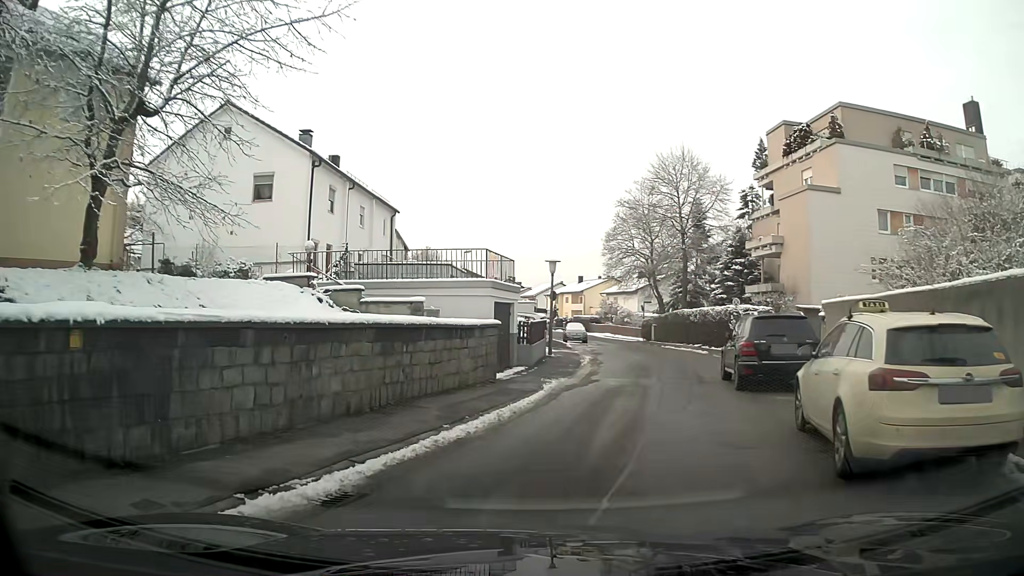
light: Day
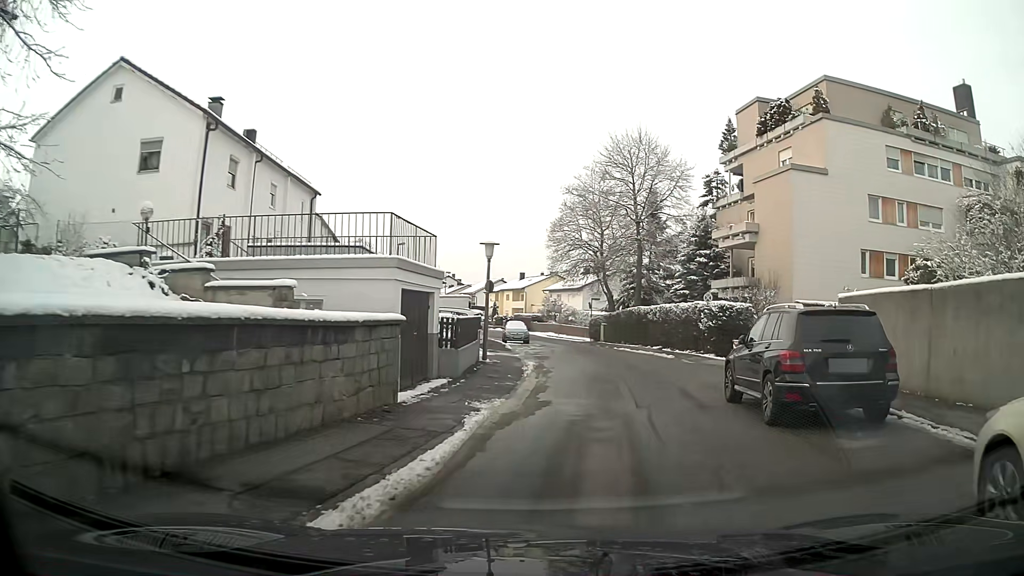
(+0.2, +5.5) m; +6°
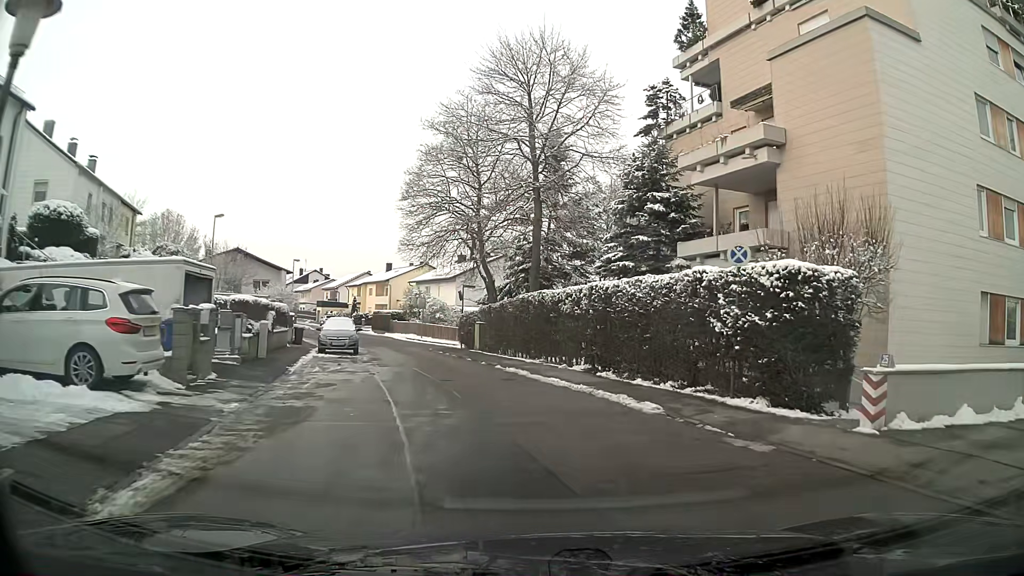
(+1.4, +17.8) m; +8°
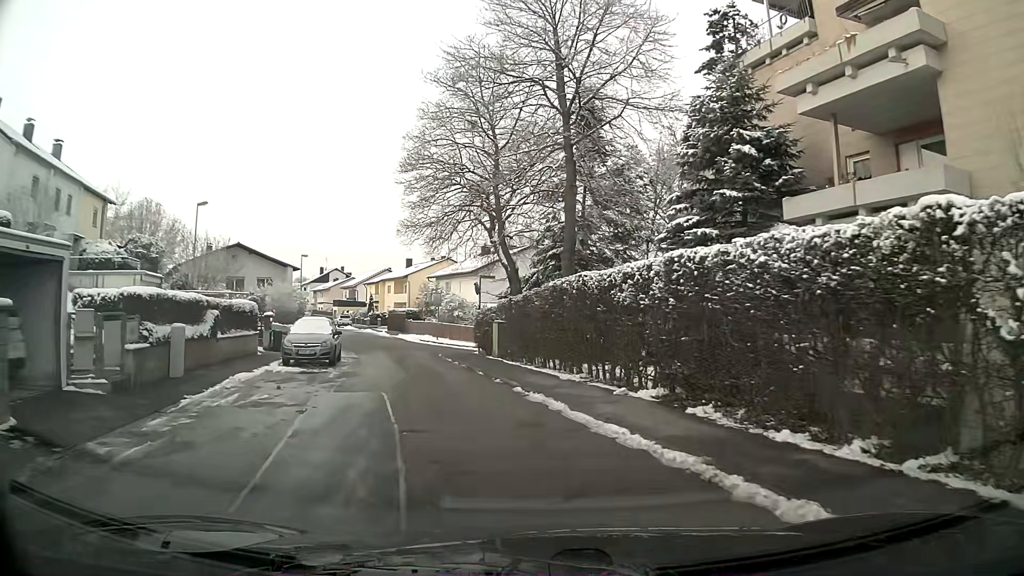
(-0.2, +7.2) m; -4°
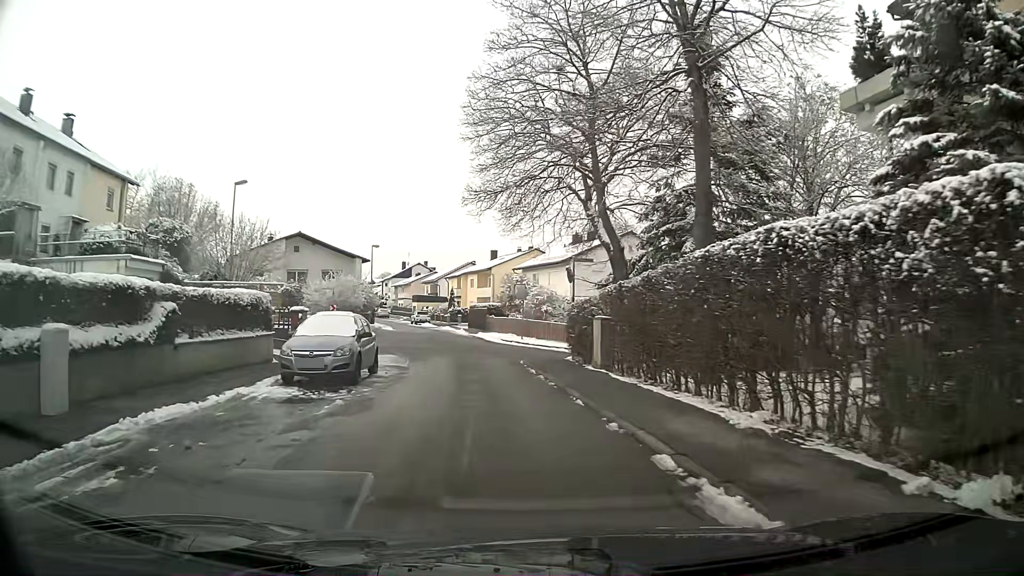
(-0.5, +7.1) m; -7°
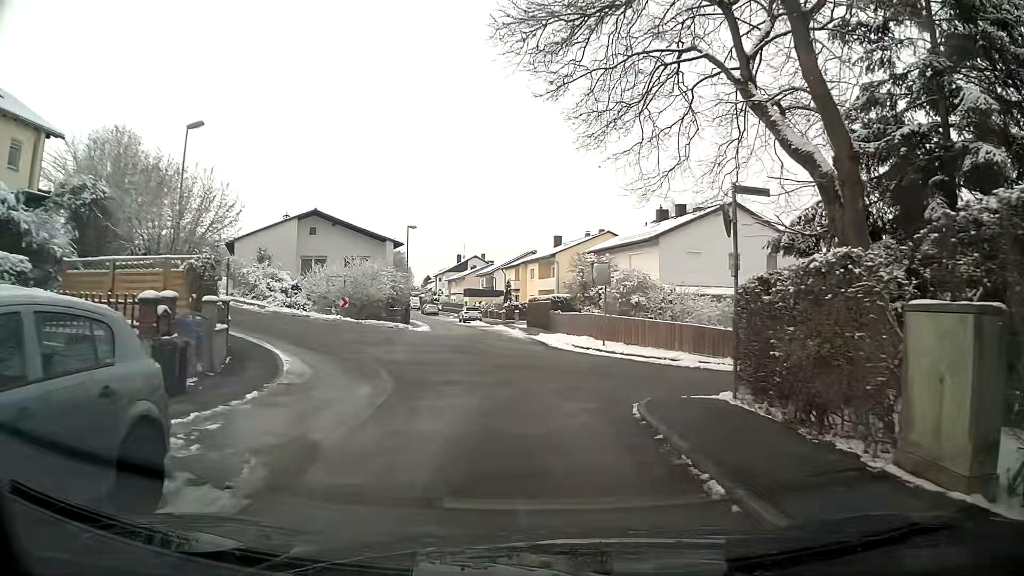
(-0.7, +12.8) m; -4°
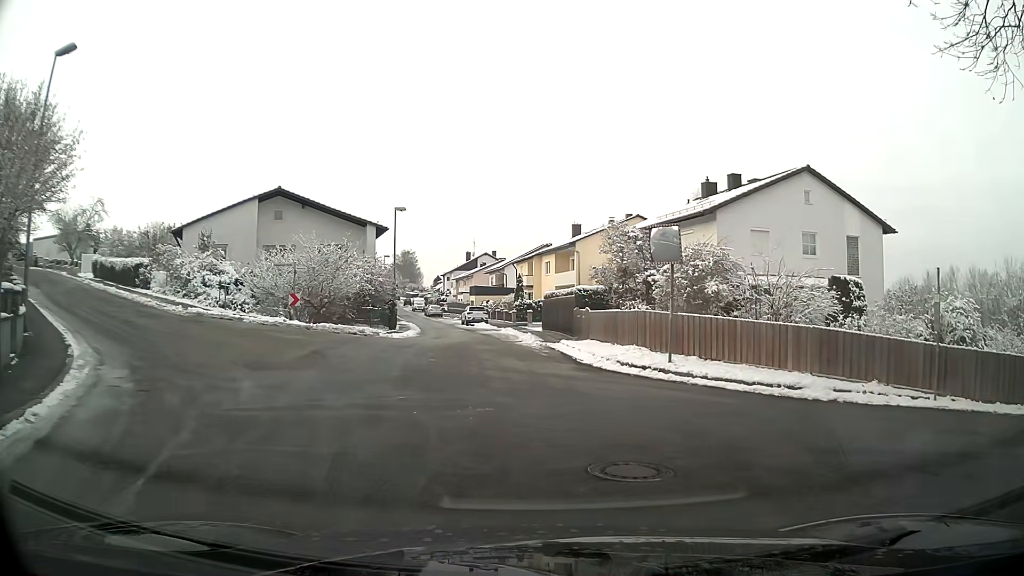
(-0.2, +10.0) m; -1°
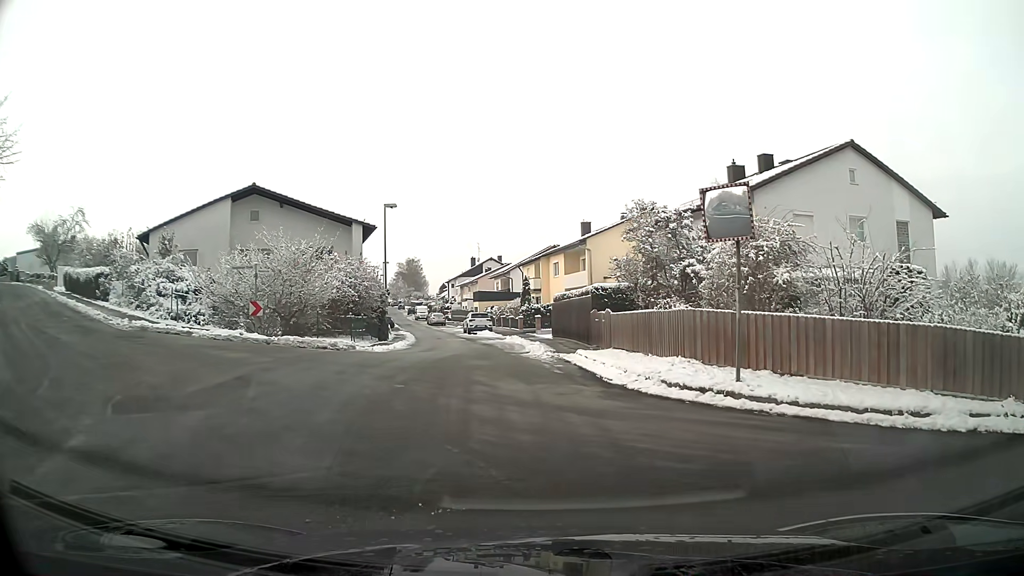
(0.0, +4.8) m; -1°
(0, +10) (-2, +20) (-4, +30) (-6, +40) (-8, +49) (-10, +59) (-12, +69) (-15, +78) (-17, +88) (-17, +98) m
